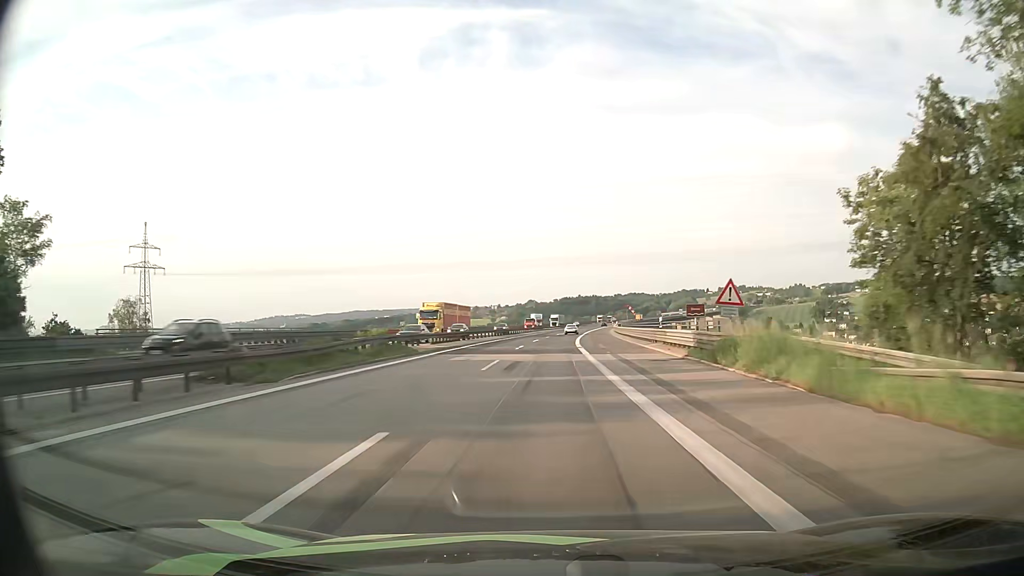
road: motorway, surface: asphalt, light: Day
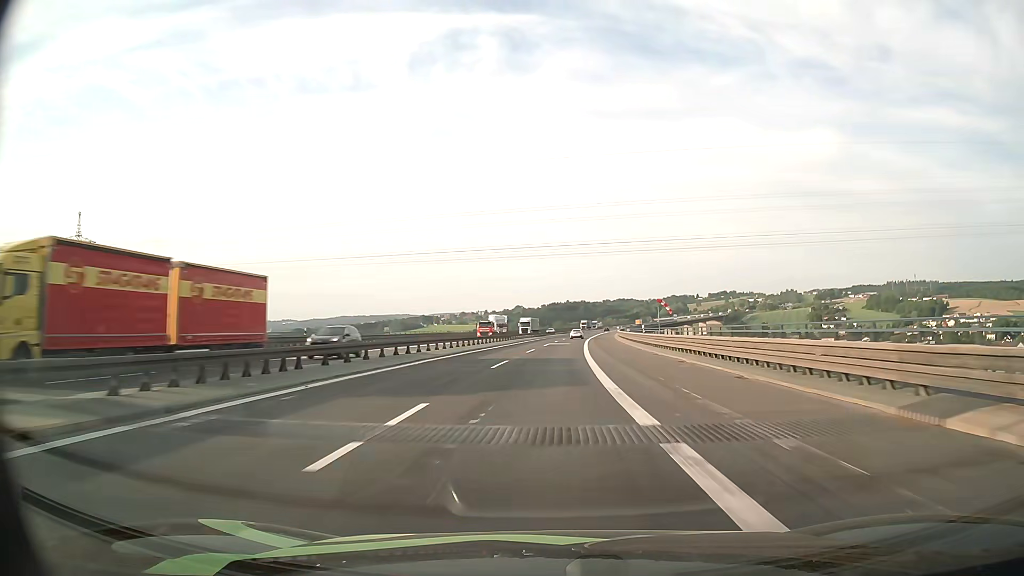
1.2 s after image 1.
(+0.3, +32.3) m; +1°
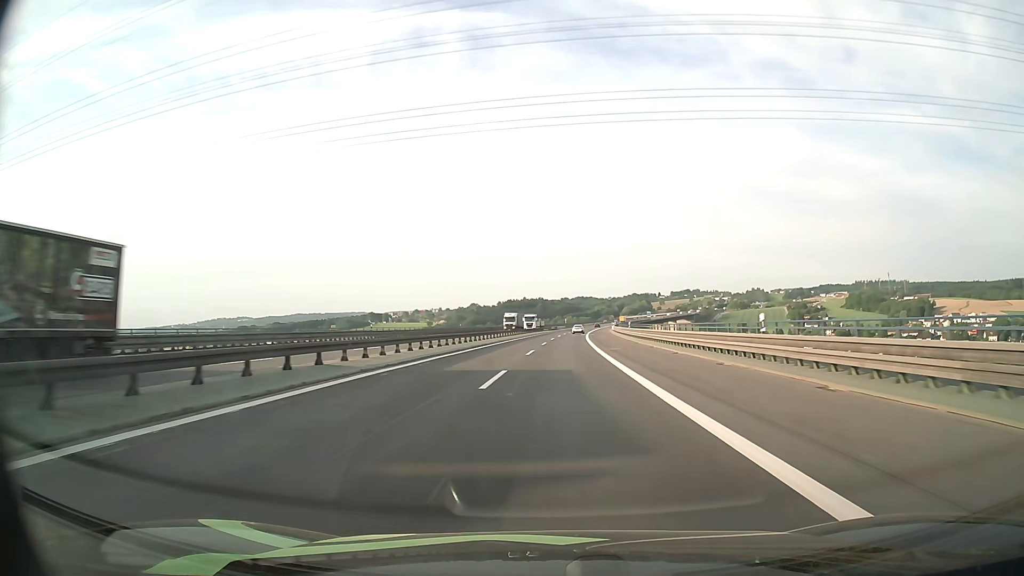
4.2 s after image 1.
(+2.3, +81.7) m; +4°
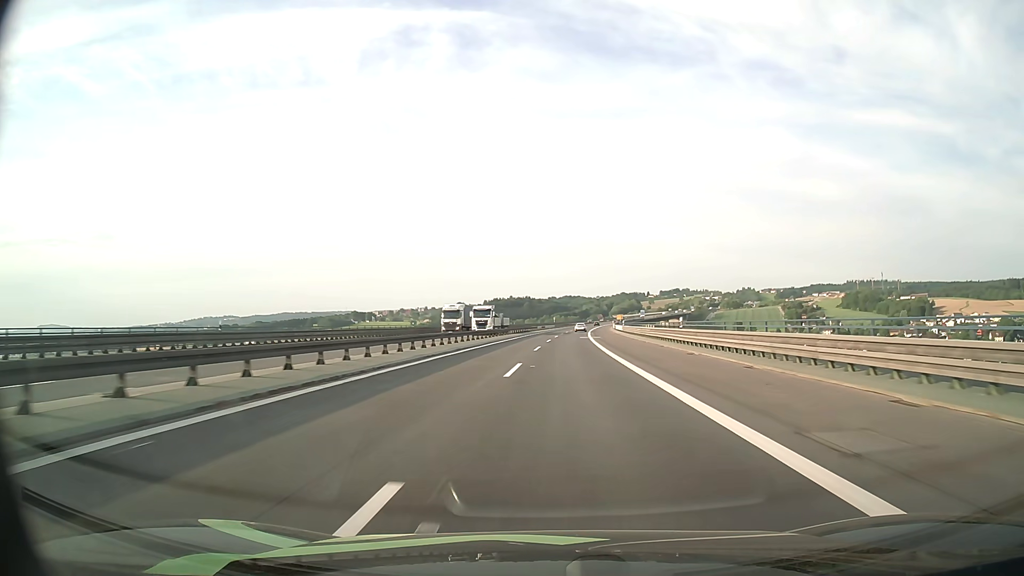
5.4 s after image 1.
(+0.3, +33.0) m; +1°
(0, +10) (0, +20) (0, +30) (0, +40) (+1, +50) (+1, +60) (+1, +70) (+2, +80) (+3, +90) (+3, +100) m
